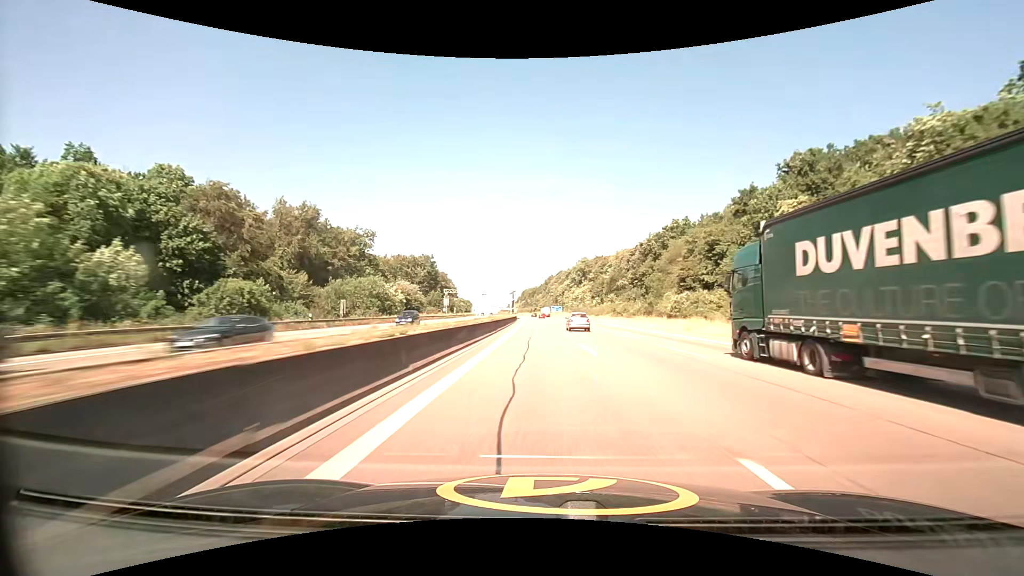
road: motorway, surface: asphalt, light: Day
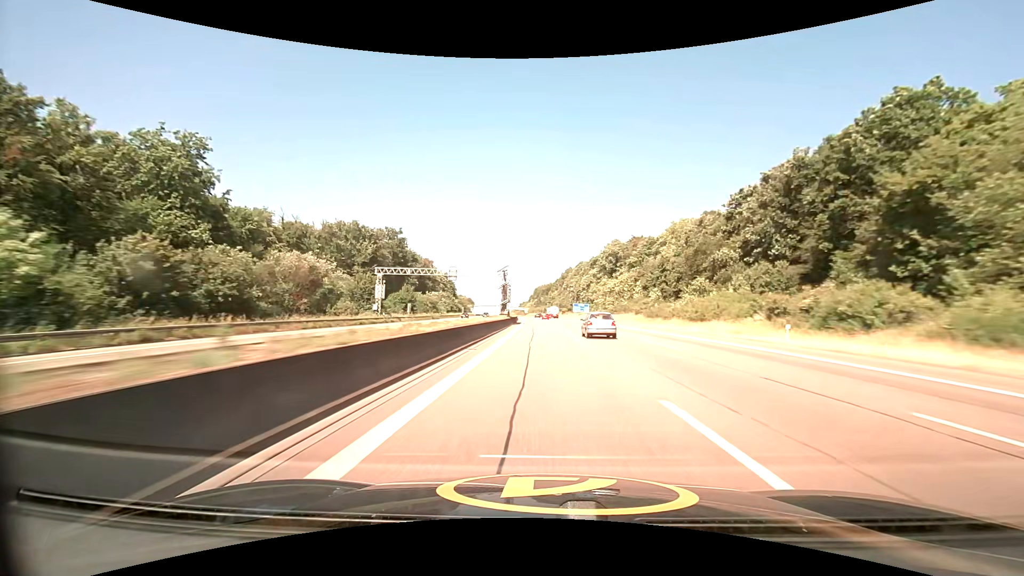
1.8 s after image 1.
(-1.1, +68.3) m; -2°
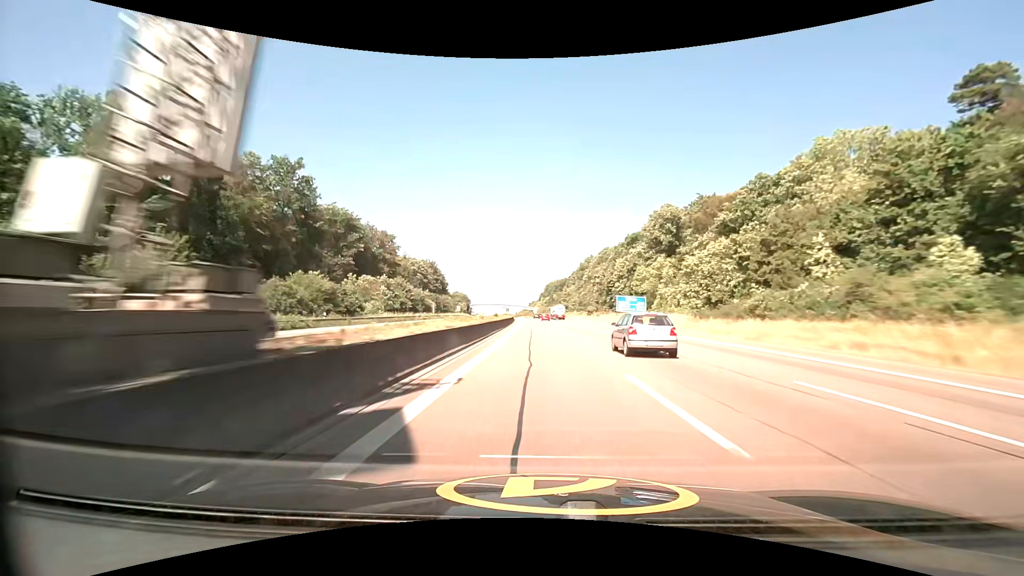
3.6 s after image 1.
(-0.7, +68.1) m; -1°
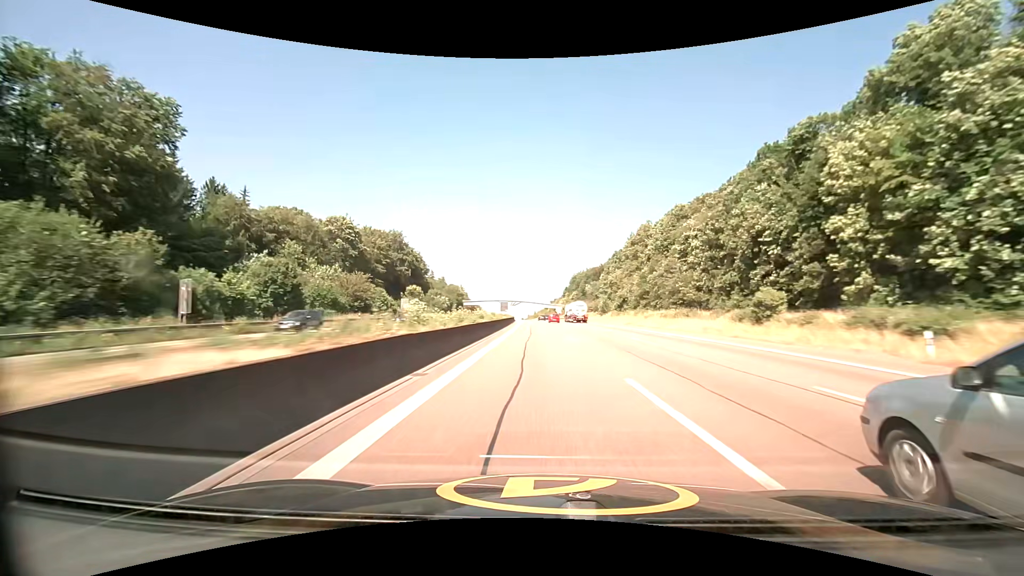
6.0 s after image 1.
(-2.3, +90.4) m; -3°
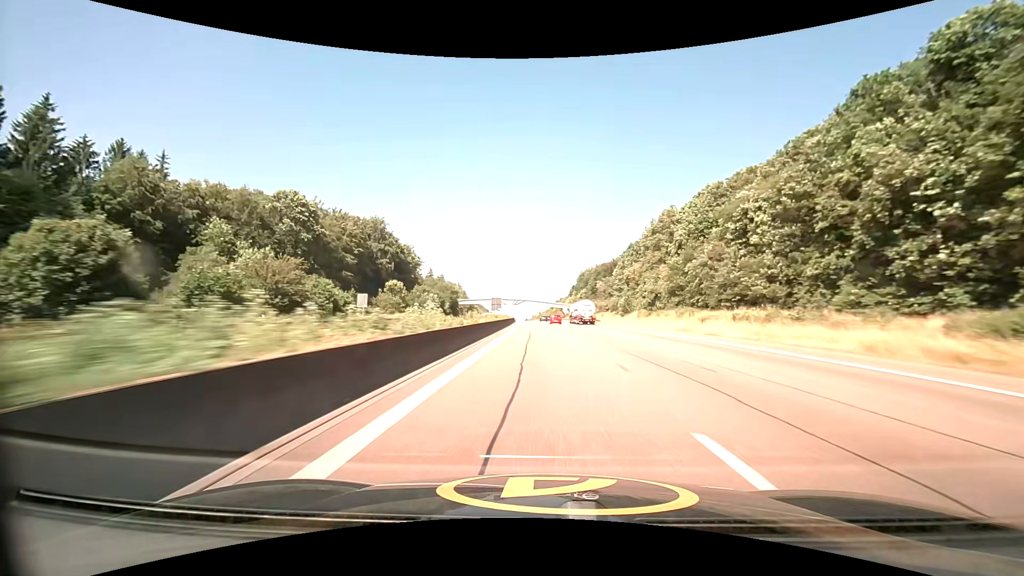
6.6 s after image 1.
(-0.1, +22.5) m; 0°
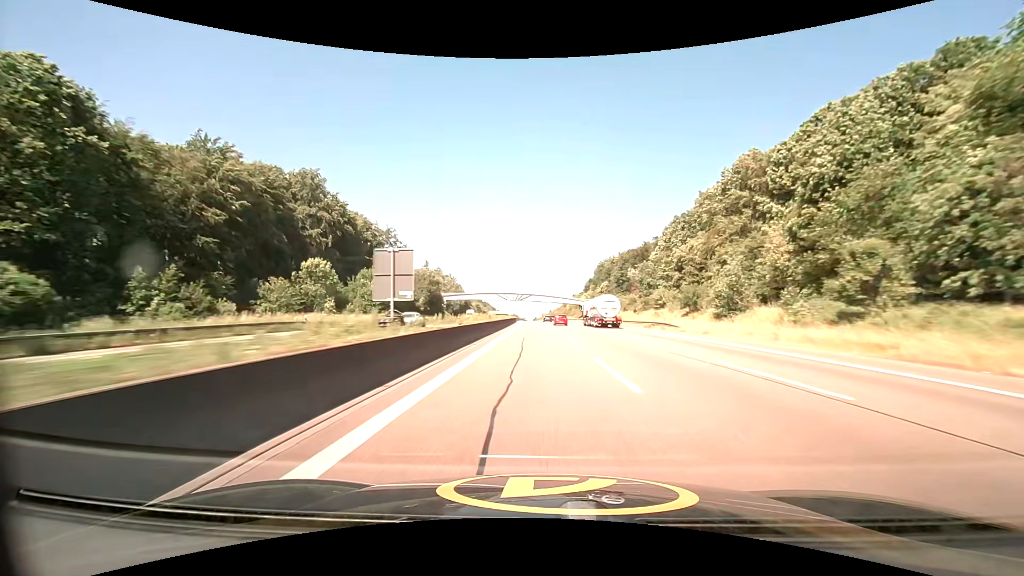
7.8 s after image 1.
(-0.6, +44.8) m; -1°
(0, +10) (0, +20) (0, +30) (0, +40) (-1, +50) (-1, +60) (-1, +70) (-2, +80) (-2, +90) (-2, +100) m
